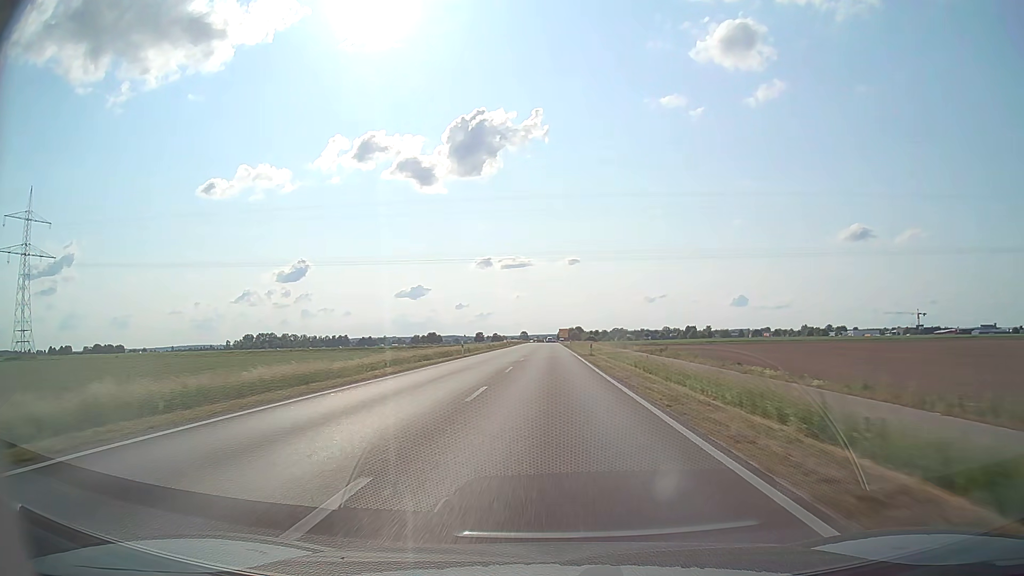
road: secondary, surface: asphalt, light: Day
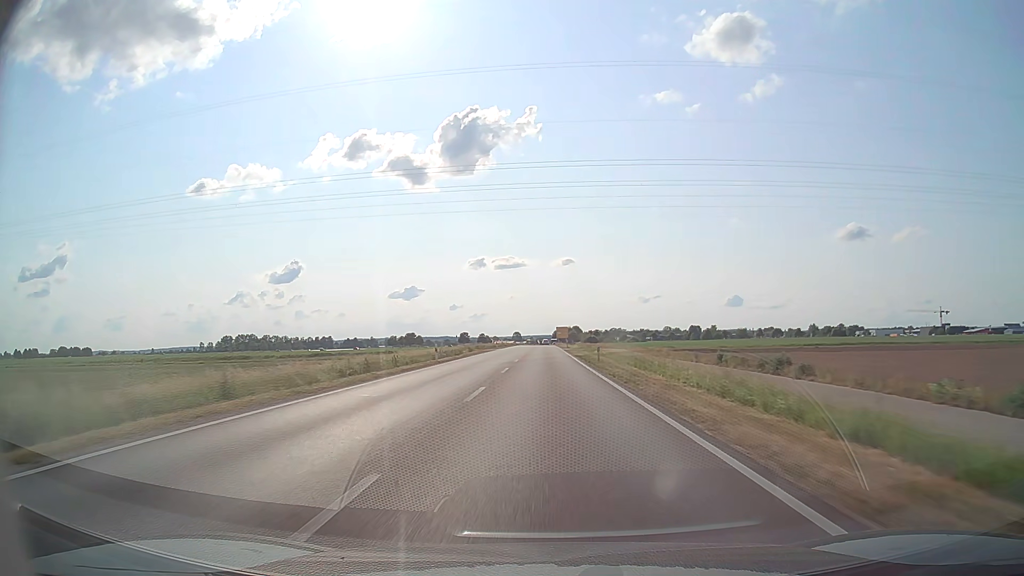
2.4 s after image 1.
(+0.3, +59.7) m; +1°
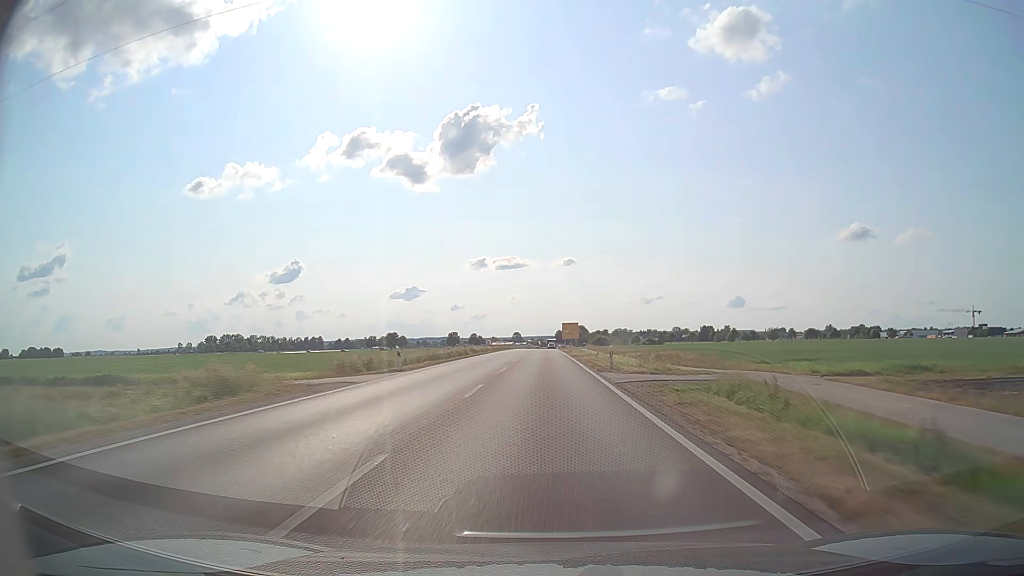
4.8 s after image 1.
(-0.1, +58.8) m; 0°
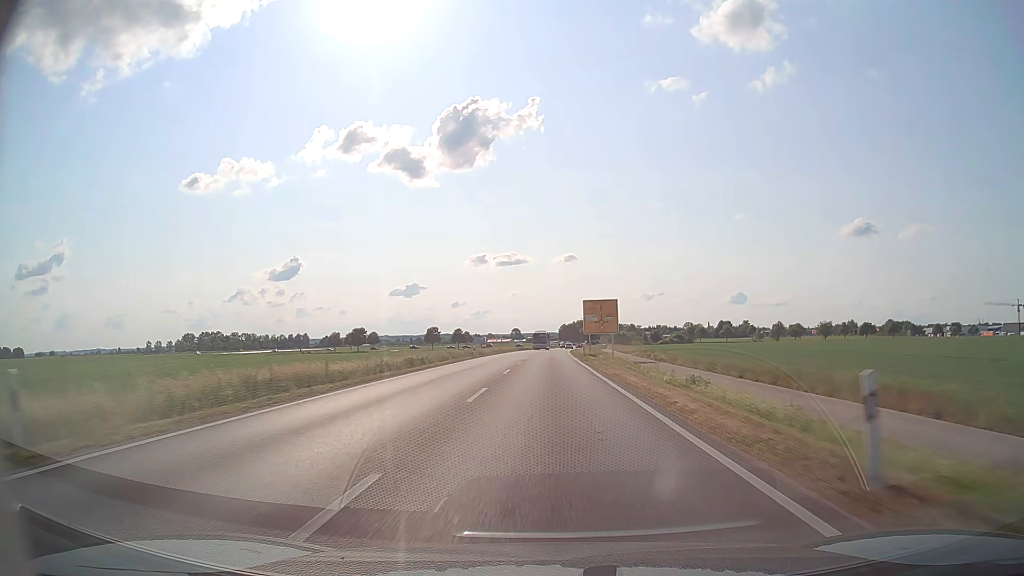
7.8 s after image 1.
(-0.3, +73.0) m; 0°
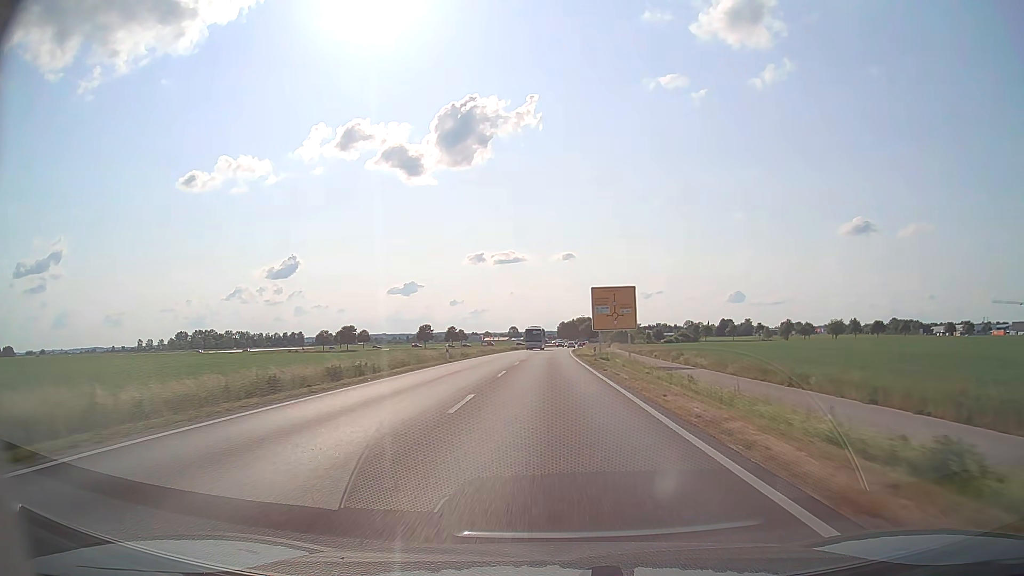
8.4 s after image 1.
(0.0, +14.4) m; 0°
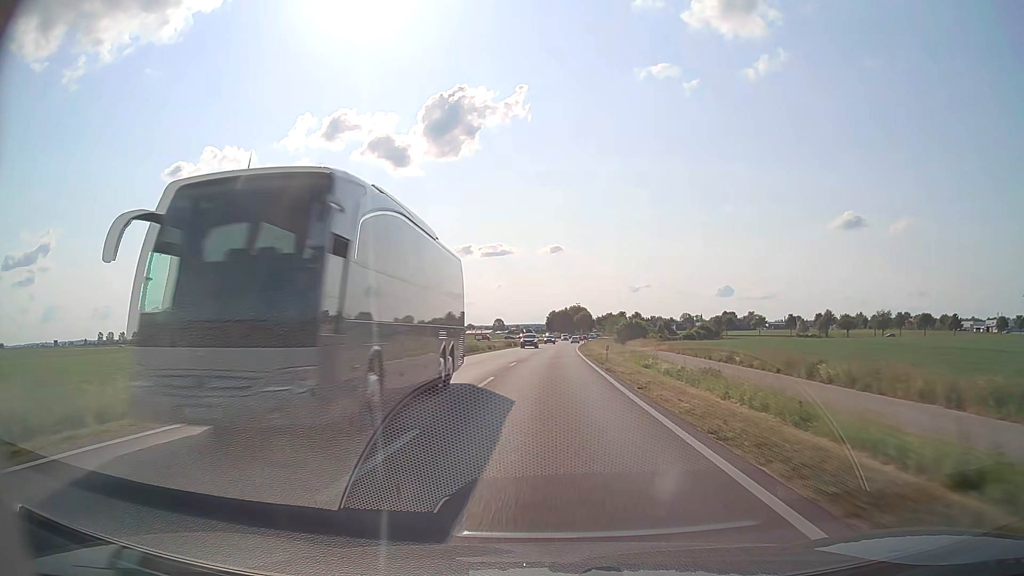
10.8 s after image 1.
(+0.3, +54.4) m; +1°
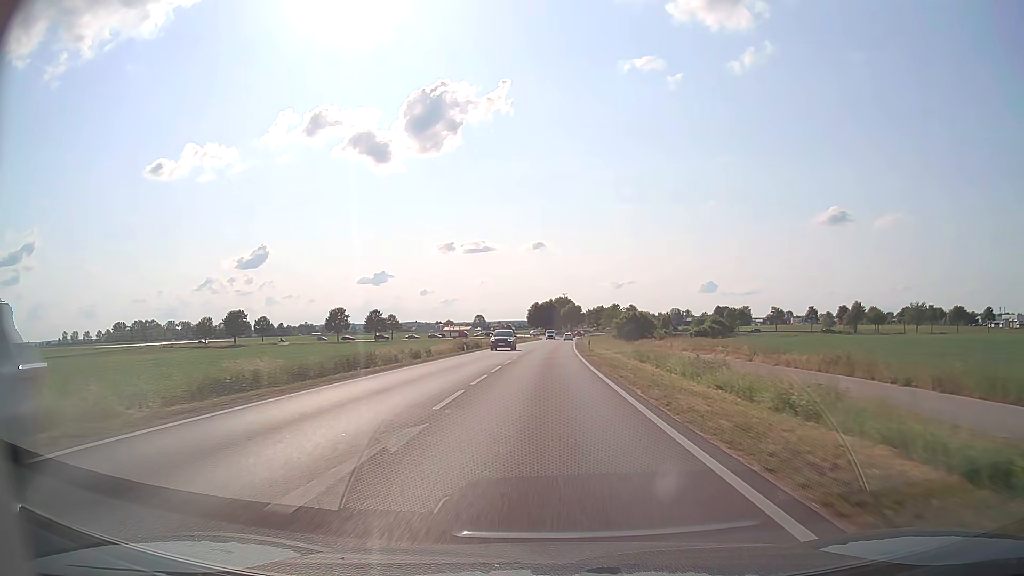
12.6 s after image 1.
(+0.5, +36.0) m; +1°
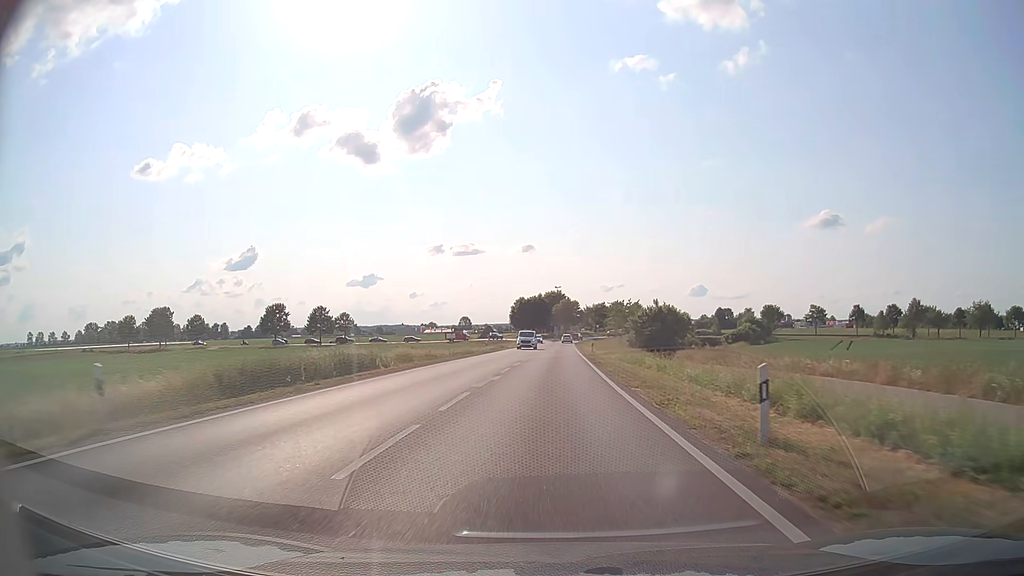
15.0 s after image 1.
(+0.3, +41.3) m; +1°
(0, +10) (0, +20) (0, +30) (+1, +40) (+1, +50) (+1, +60) (+1, +70) (+2, +80) (+2, +90) (+3, +100) m
